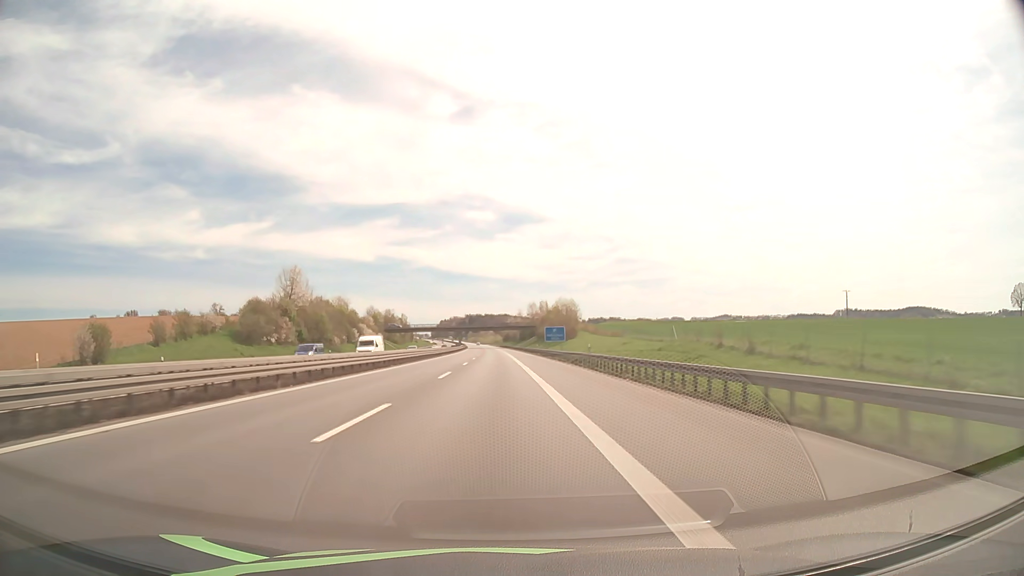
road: motorway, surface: asphalt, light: Day
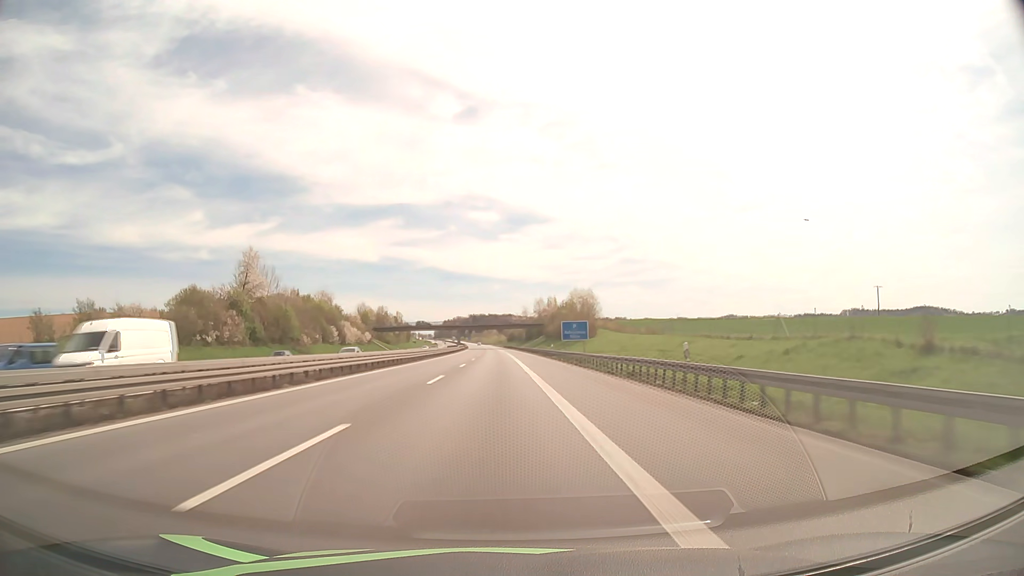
(-0.1, +22.5) m; 0°
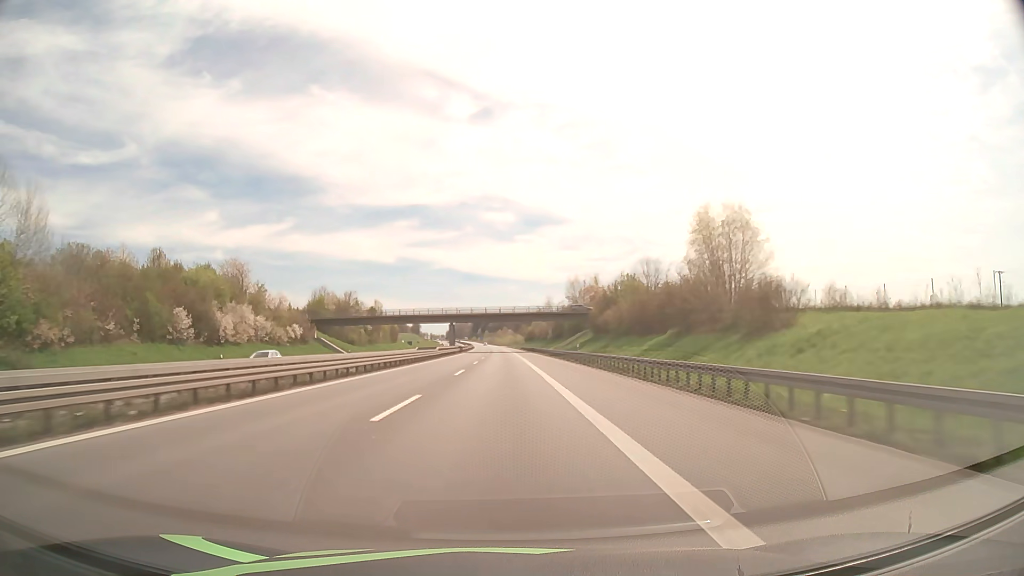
(-0.8, +67.3) m; -1°
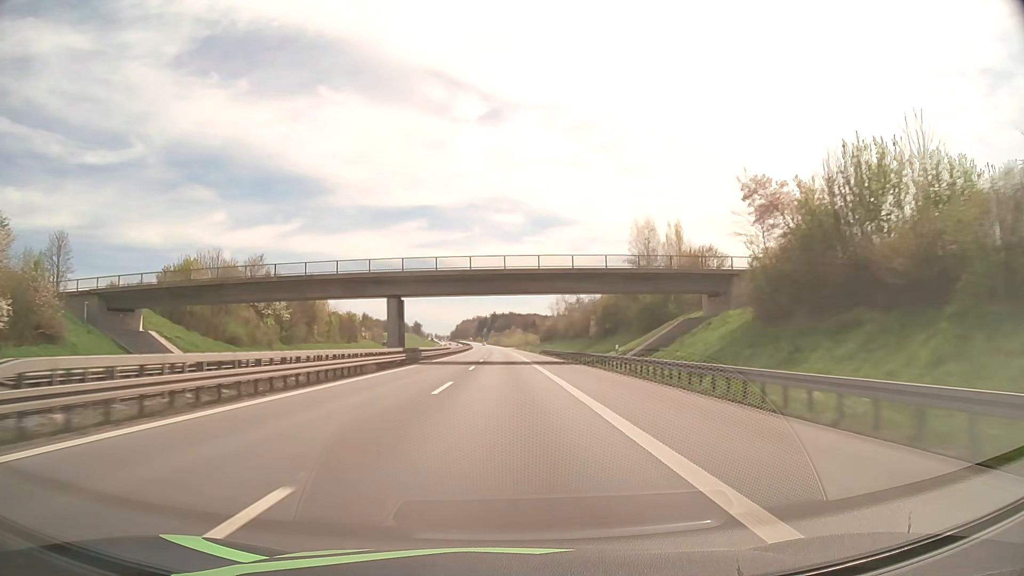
(-0.4, +67.2) m; -1°
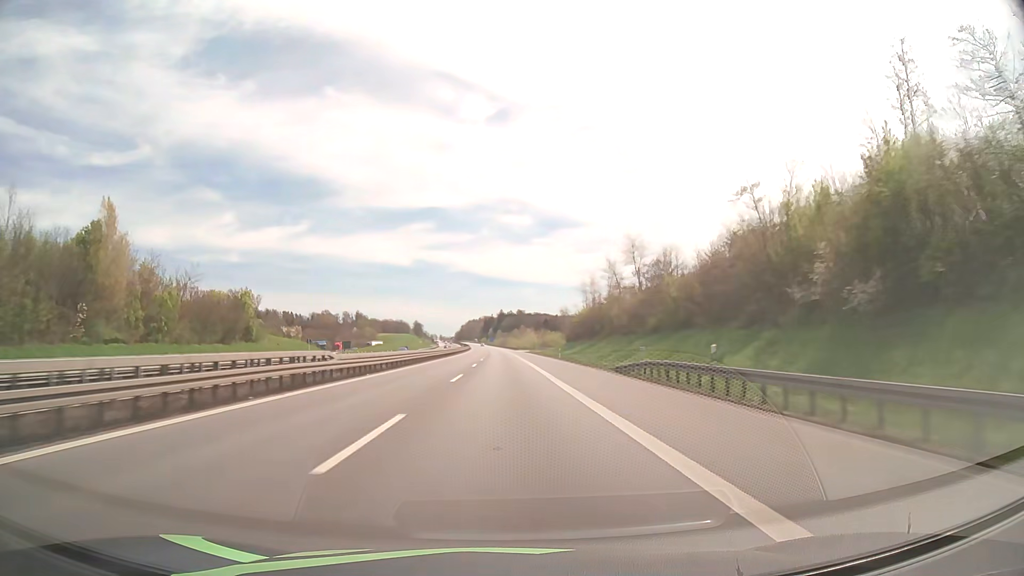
(-0.3, +67.1) m; -1°
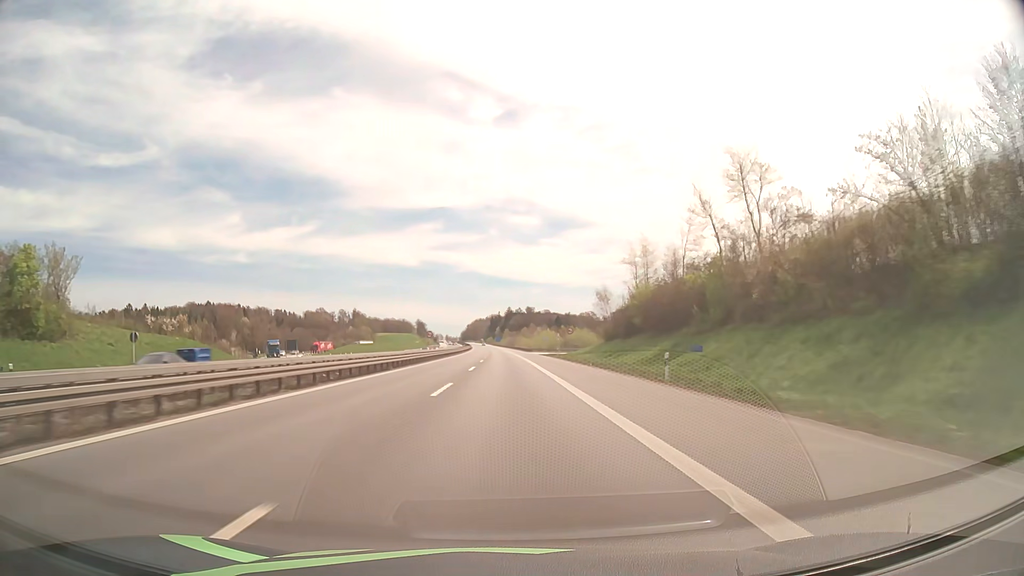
(-0.3, +44.6) m; -1°
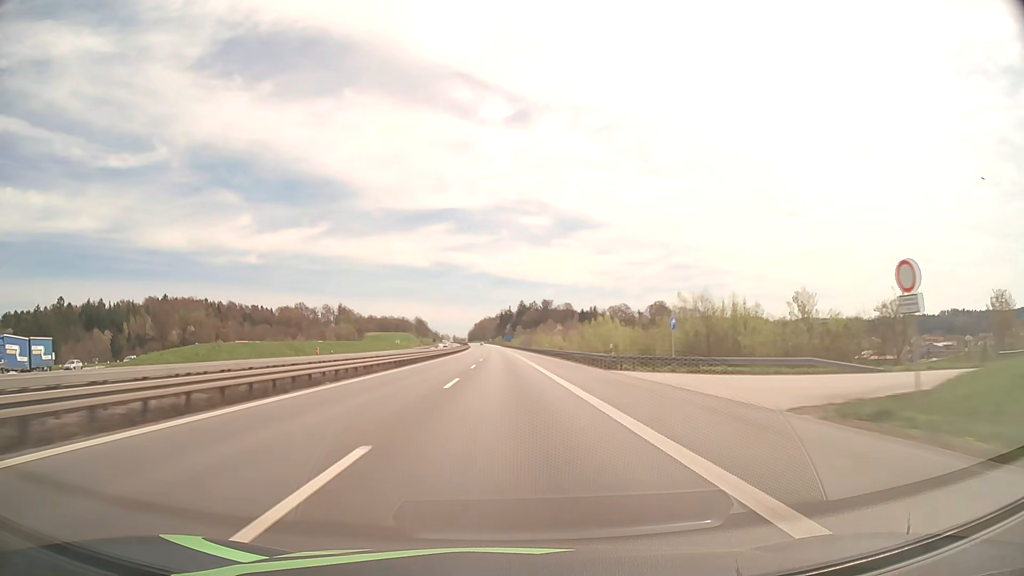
(-0.8, +89.1) m; -1°
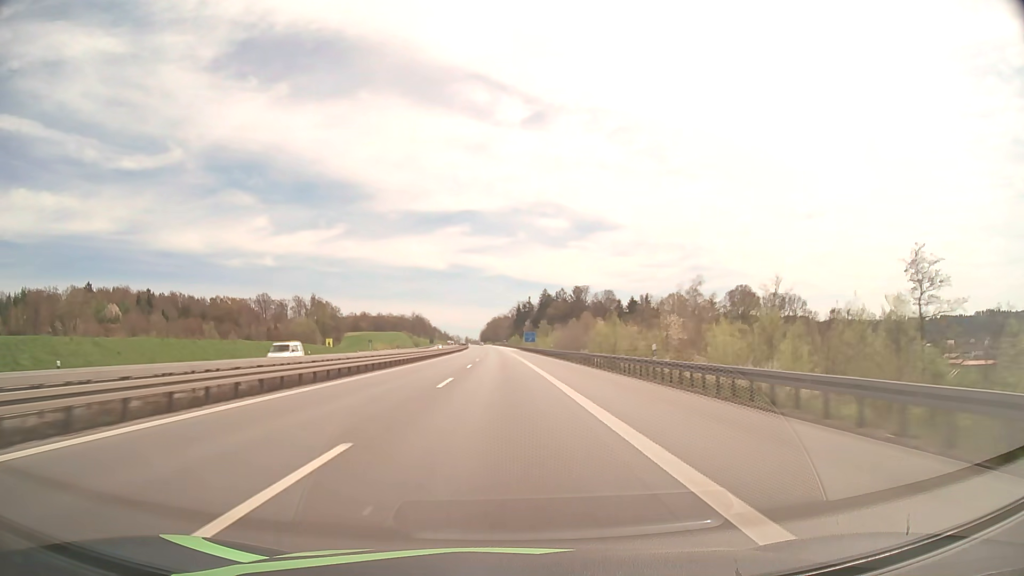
(-1.2, +110.8) m; -1°
(0, +10) (0, +20) (0, +30) (0, +40) (0, +50) (0, +60) (-1, +70) (-1, +80) (-1, +90) (-1, +100) m
